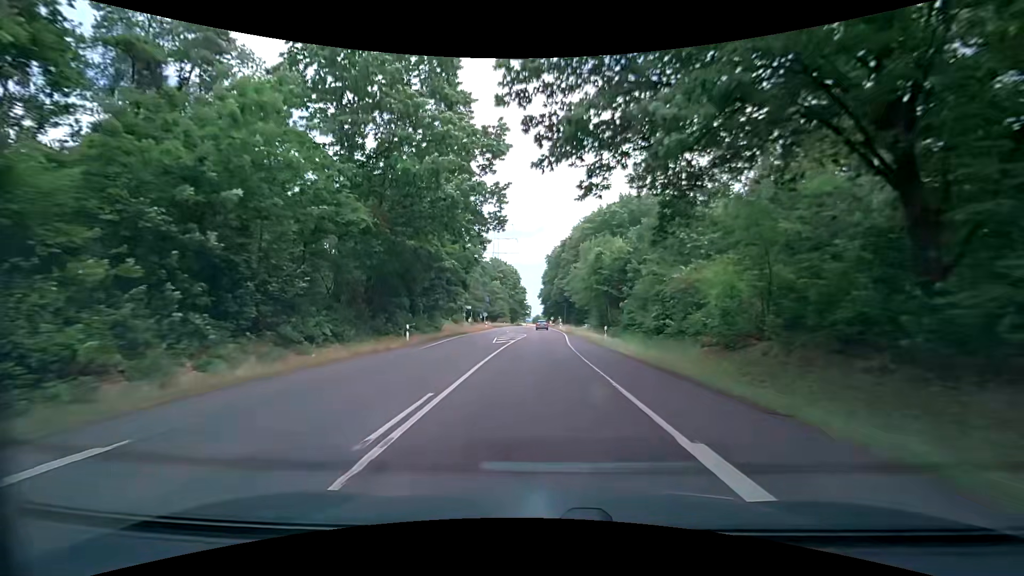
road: secondary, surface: asphalt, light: Day
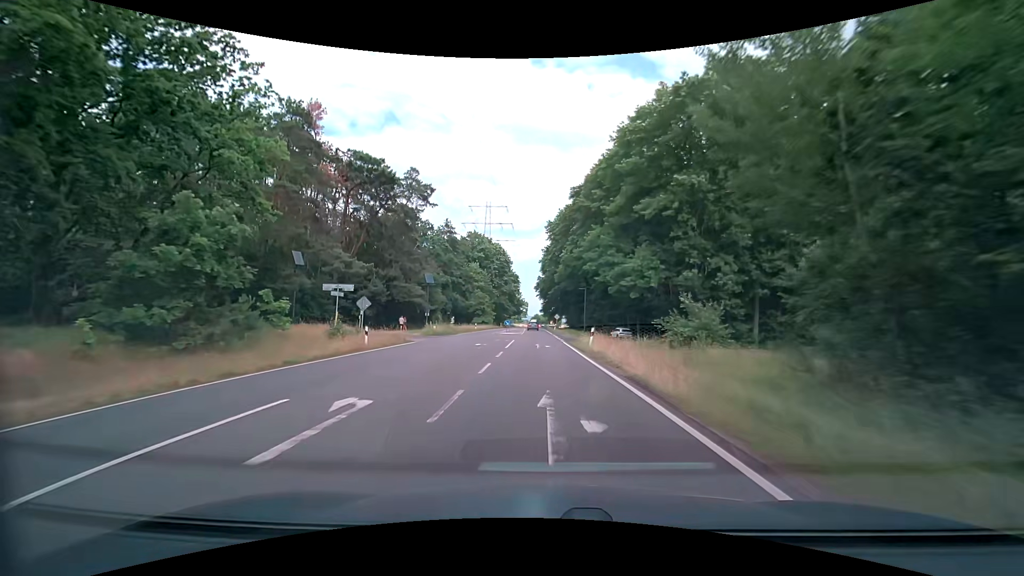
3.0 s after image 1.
(+0.9, +53.9) m; +1°
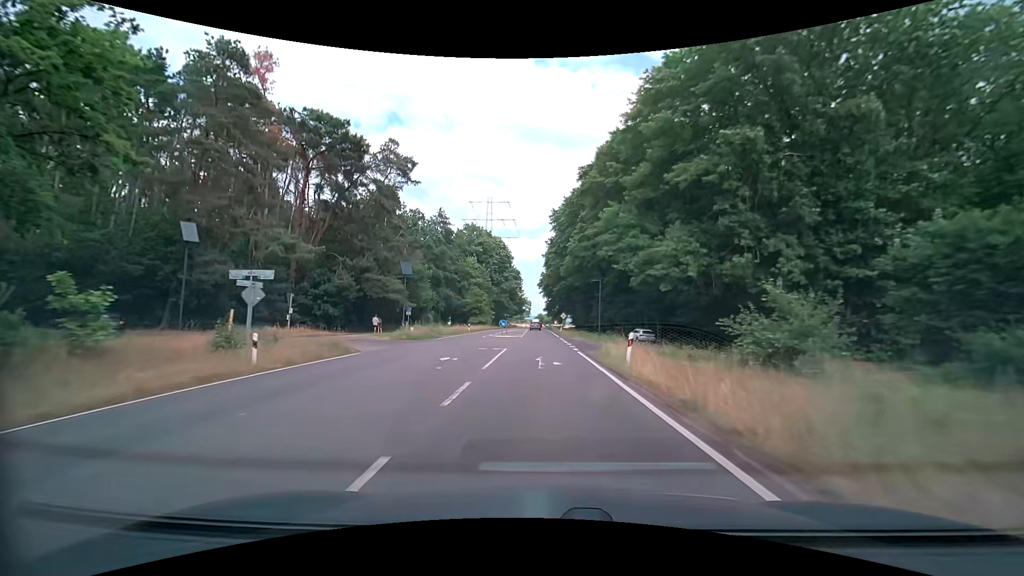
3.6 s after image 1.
(0.0, +10.7) m; 0°
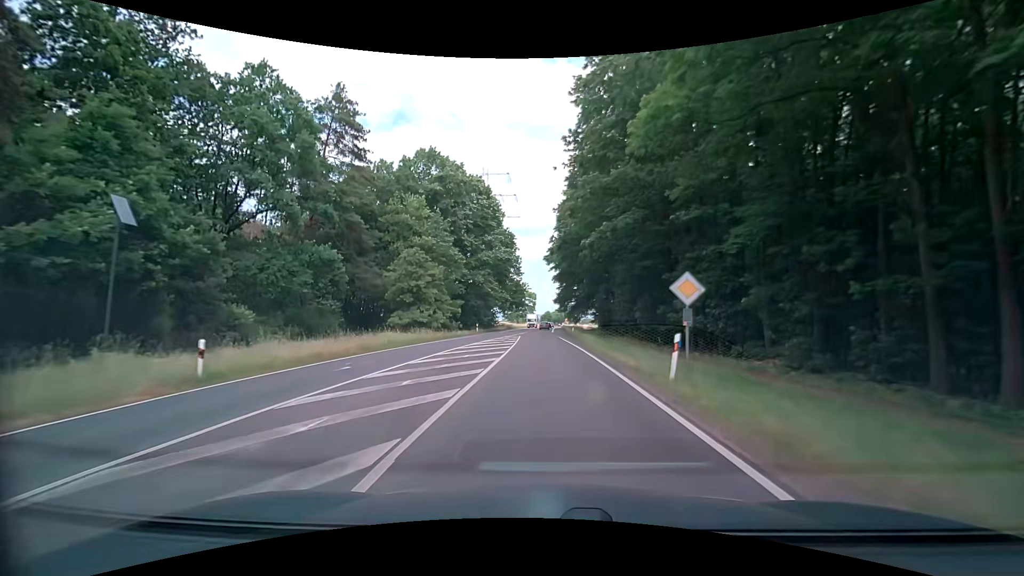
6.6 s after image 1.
(-0.5, +52.9) m; -1°
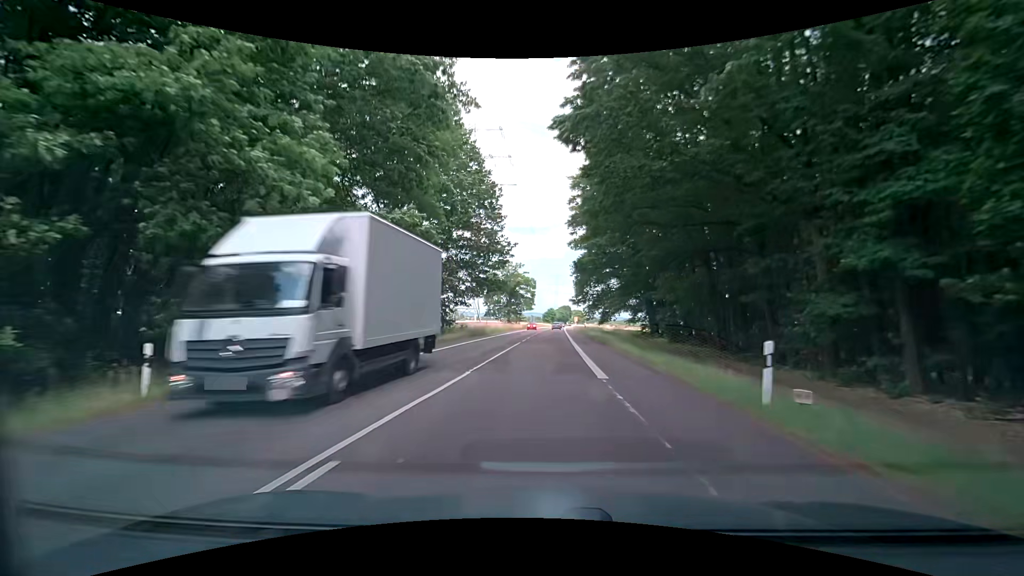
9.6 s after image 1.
(-0.1, +52.6) m; -1°
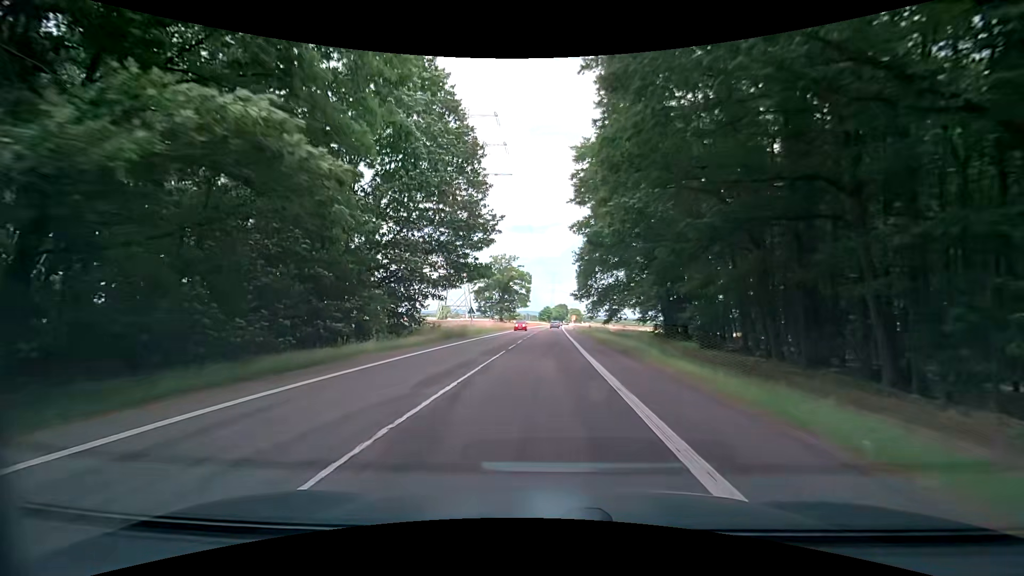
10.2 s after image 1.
(0.0, +10.5) m; 0°
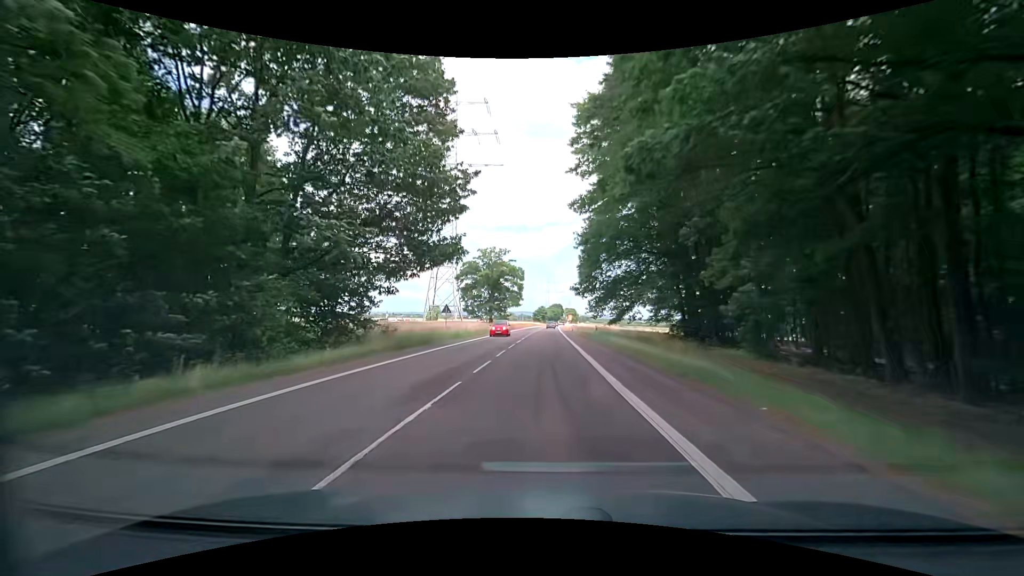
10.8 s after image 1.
(+0.1, +10.5) m; +1°
(0, +10) (0, +20) (0, +30) (0, +40) (0, +50) (+1, +60) (+1, +70) (+1, +80) (+1, +90) (+2, +100) m
